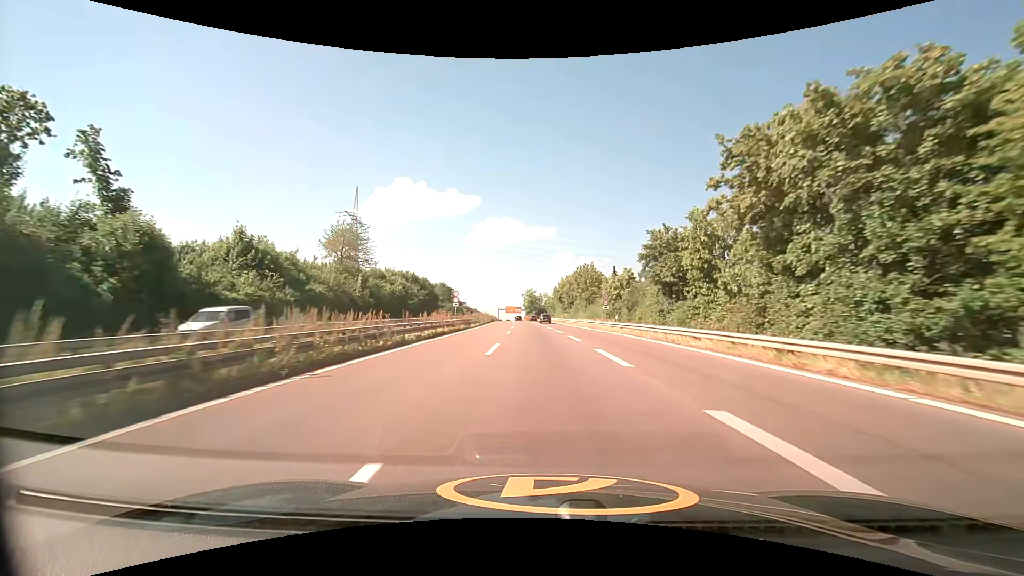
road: trunk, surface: asphalt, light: Day
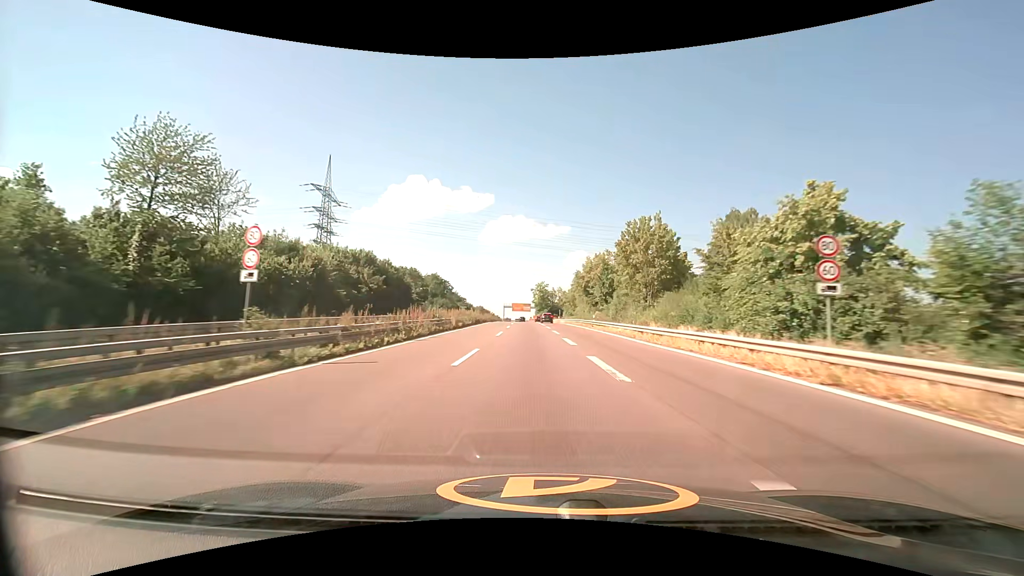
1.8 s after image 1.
(-0.4, +38.9) m; -1°
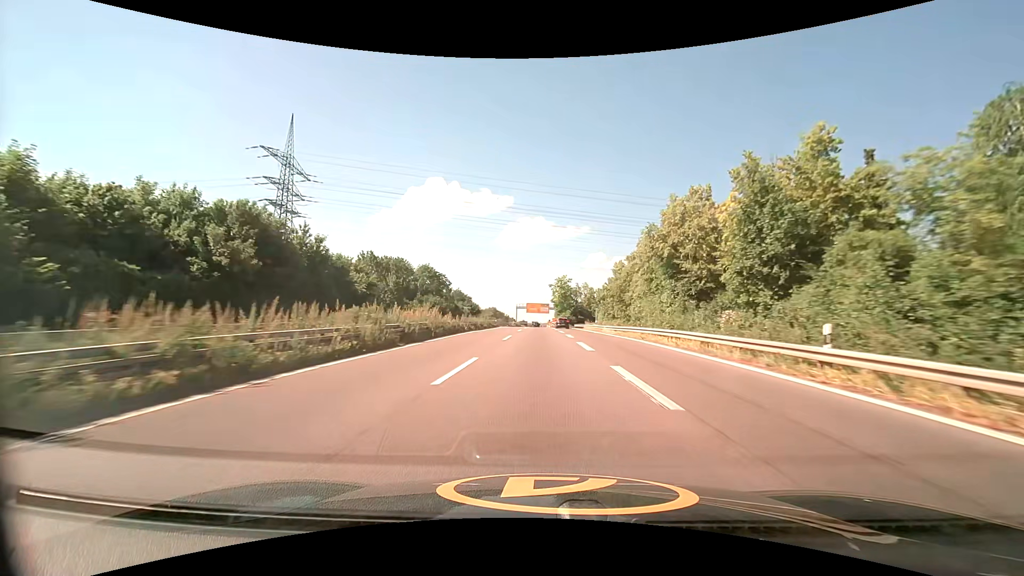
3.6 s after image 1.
(-0.8, +39.0) m; -2°
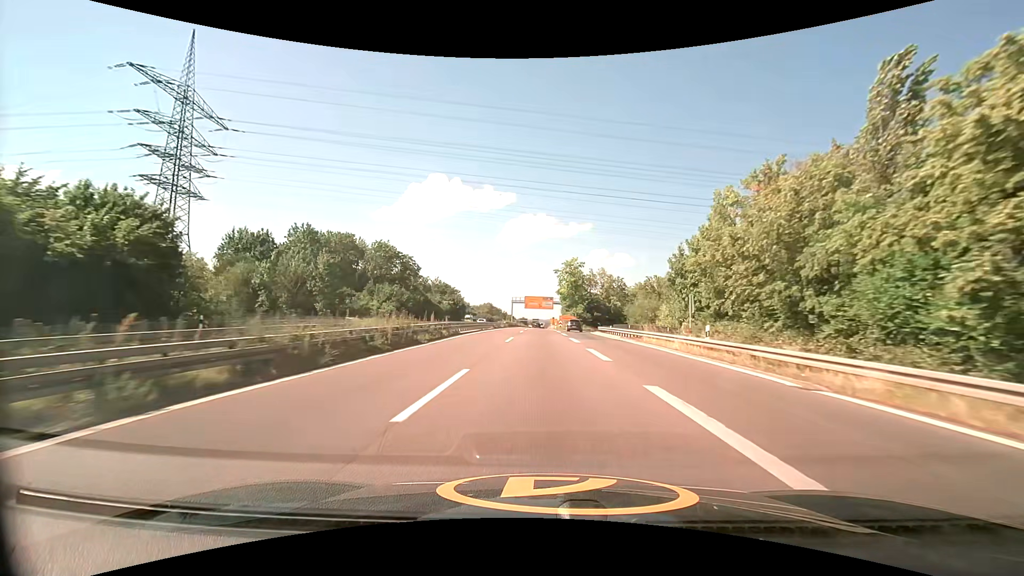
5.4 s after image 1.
(-0.2, +39.2) m; 0°
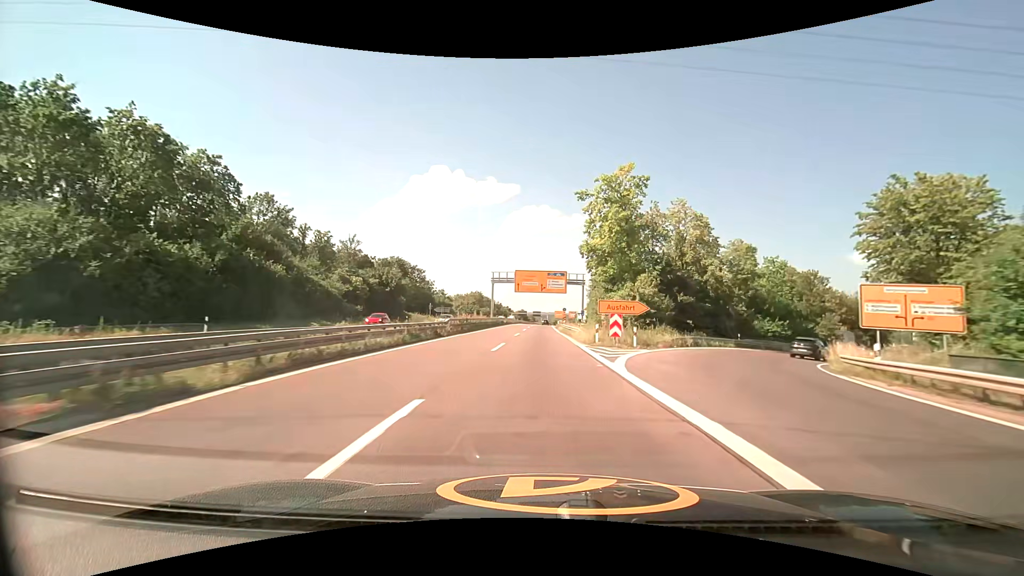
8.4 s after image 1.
(-0.5, +64.9) m; -1°
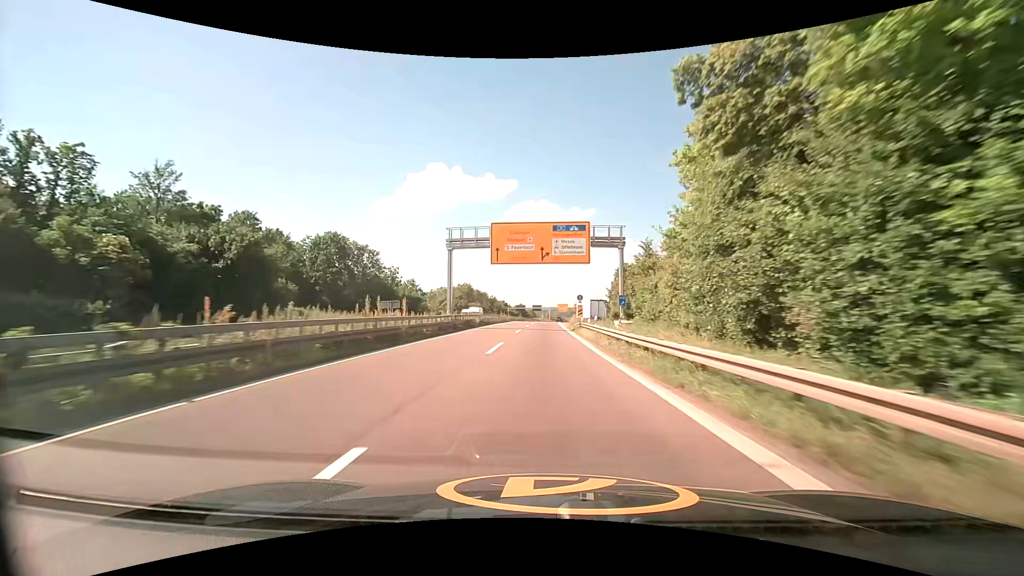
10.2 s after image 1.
(+0.1, +38.5) m; 0°
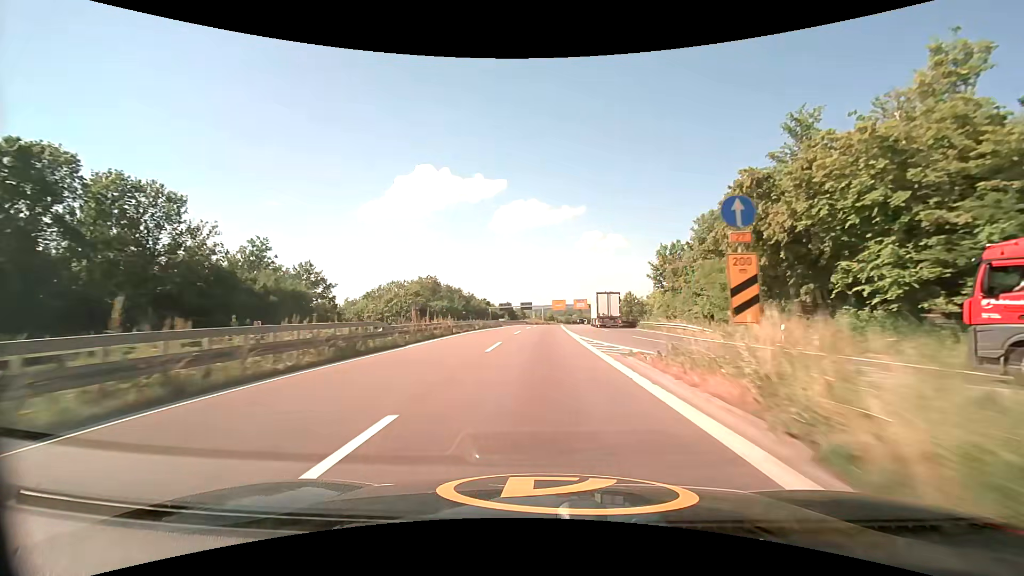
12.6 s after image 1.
(+0.5, +51.8) m; +1°
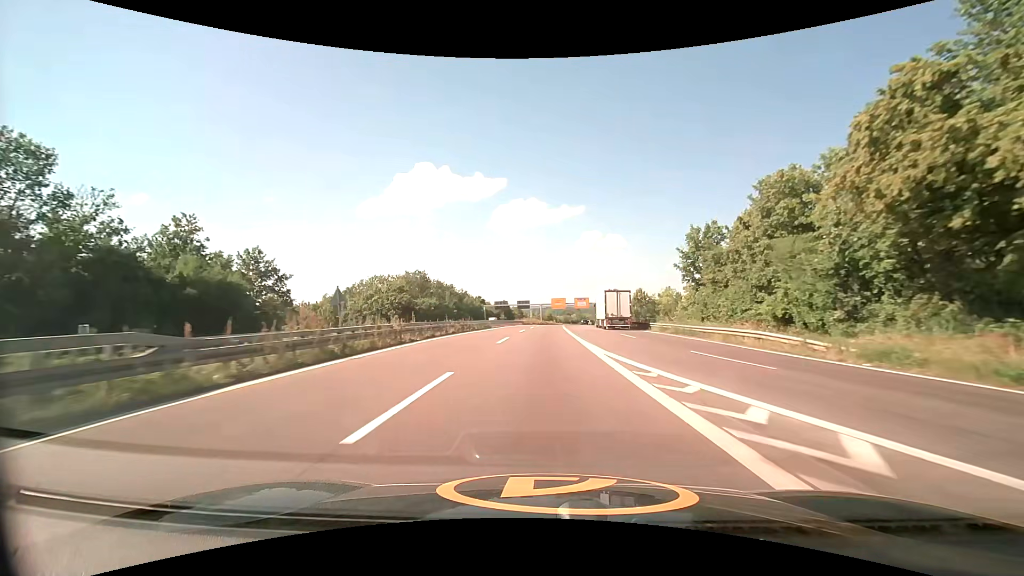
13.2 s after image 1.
(0.0, +13.2) m; 0°
(0, +10) (0, +20) (0, +30) (0, +40) (+1, +50) (+1, +60) (+2, +70) (+3, +80) (+4, +90) (+4, +100) m
